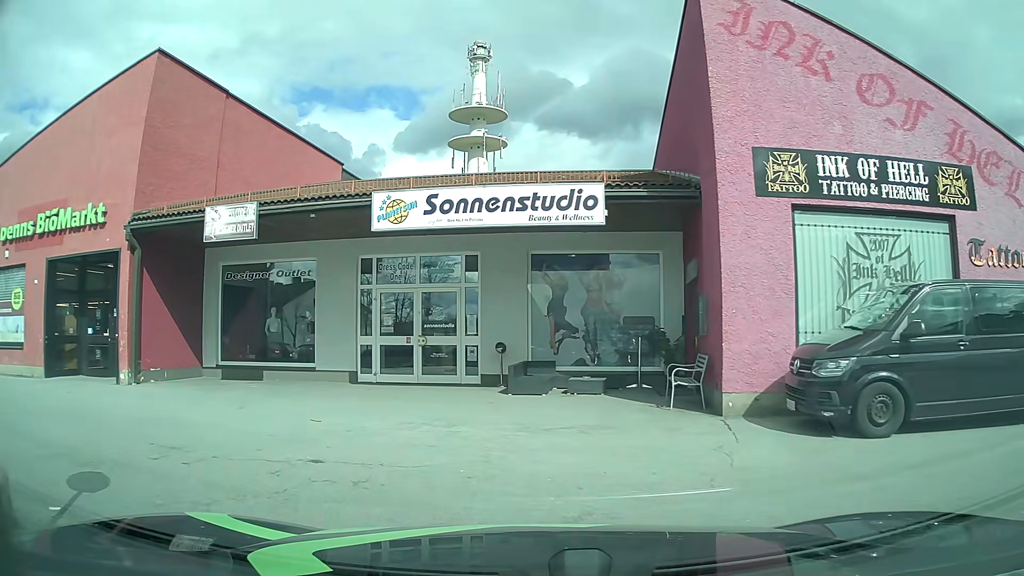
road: service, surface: asphalt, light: Day
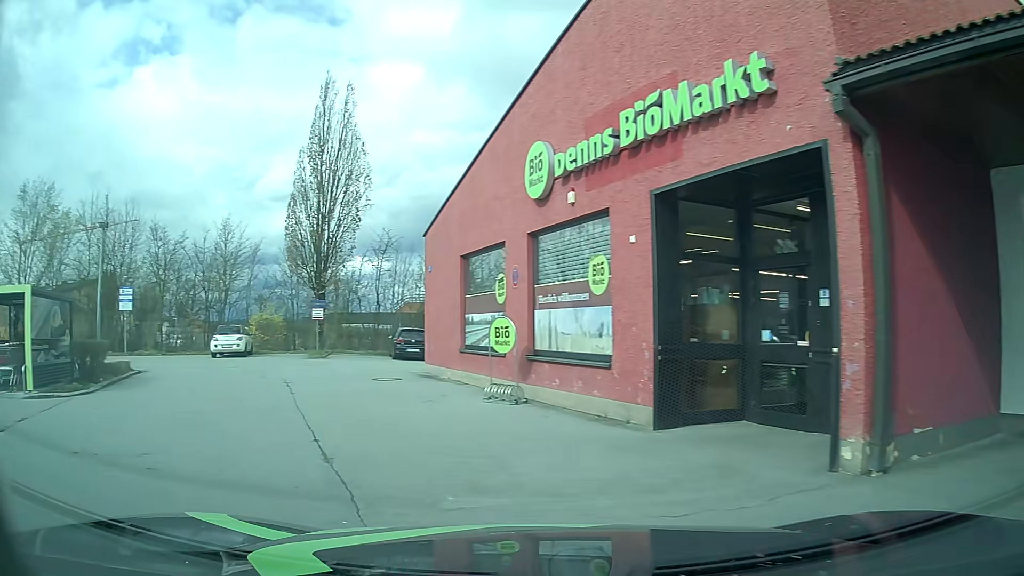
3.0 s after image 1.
(-4.4, +8.6) m; -60°
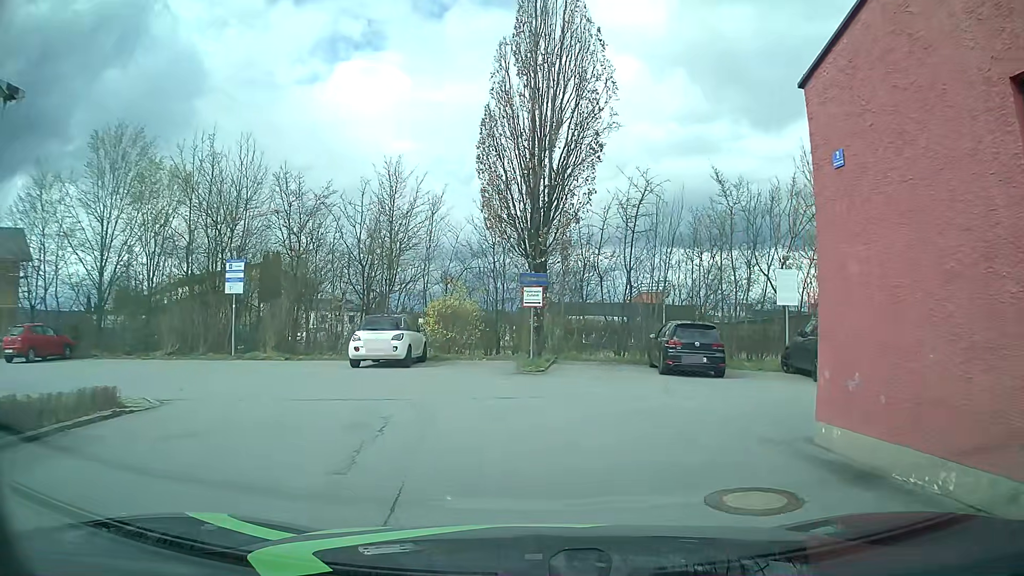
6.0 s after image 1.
(-3.2, +11.9) m; -21°
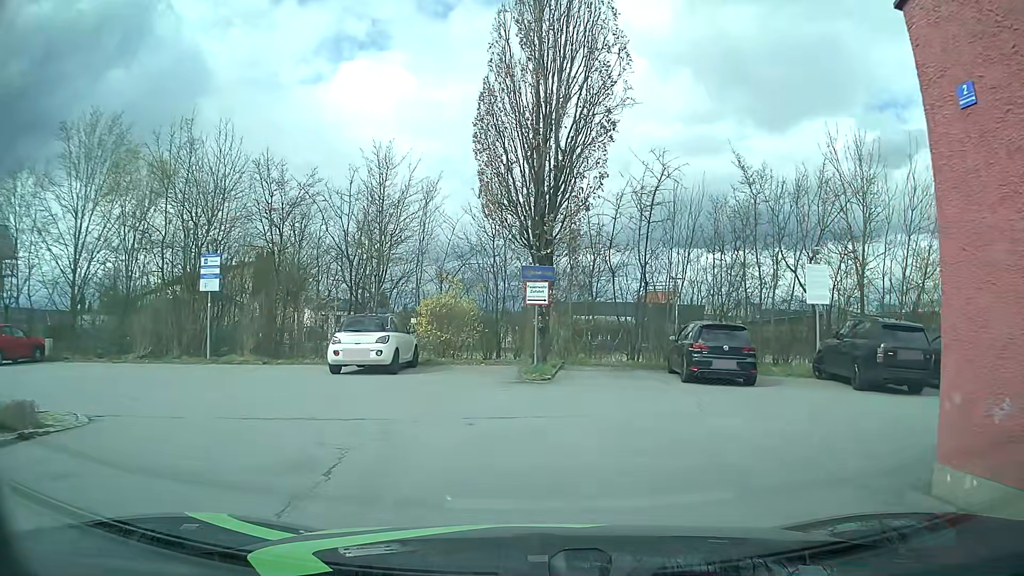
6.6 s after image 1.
(0.0, +2.2) m; +1°
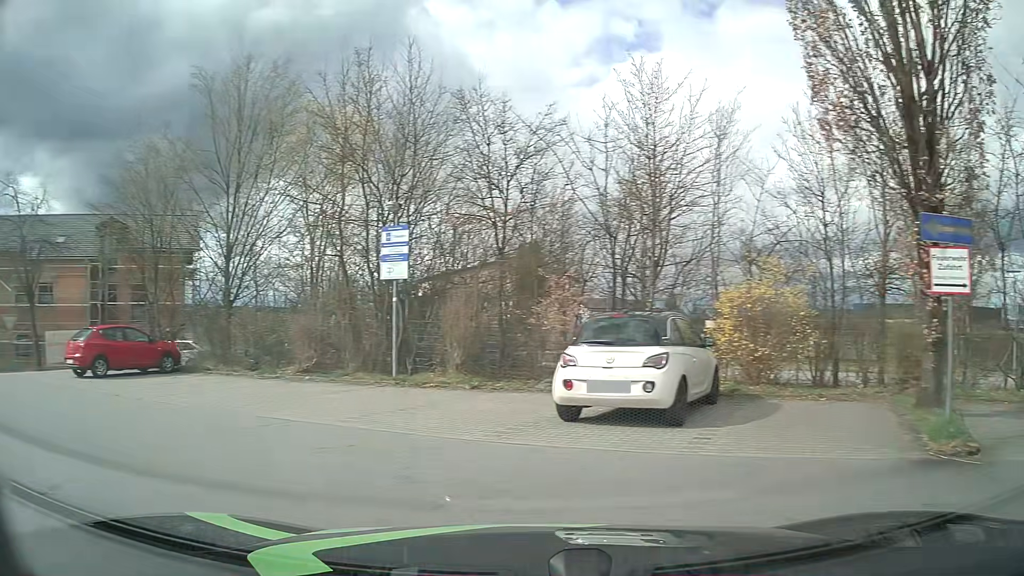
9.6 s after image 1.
(-0.6, +7.8) m; -23°
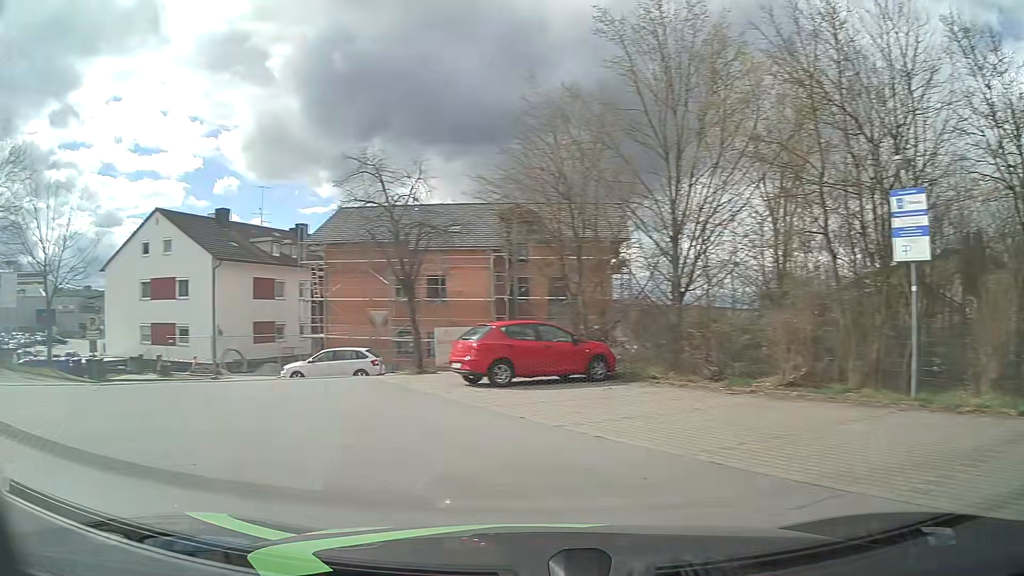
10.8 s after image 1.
(-1.5, +4.3) m; -37°
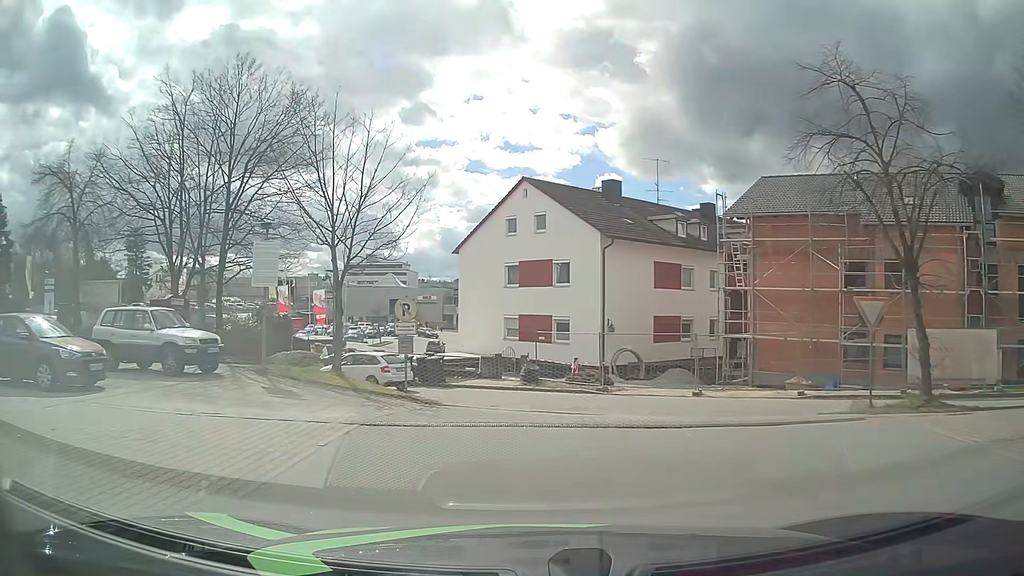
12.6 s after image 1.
(-2.9, +8.1) m; -32°
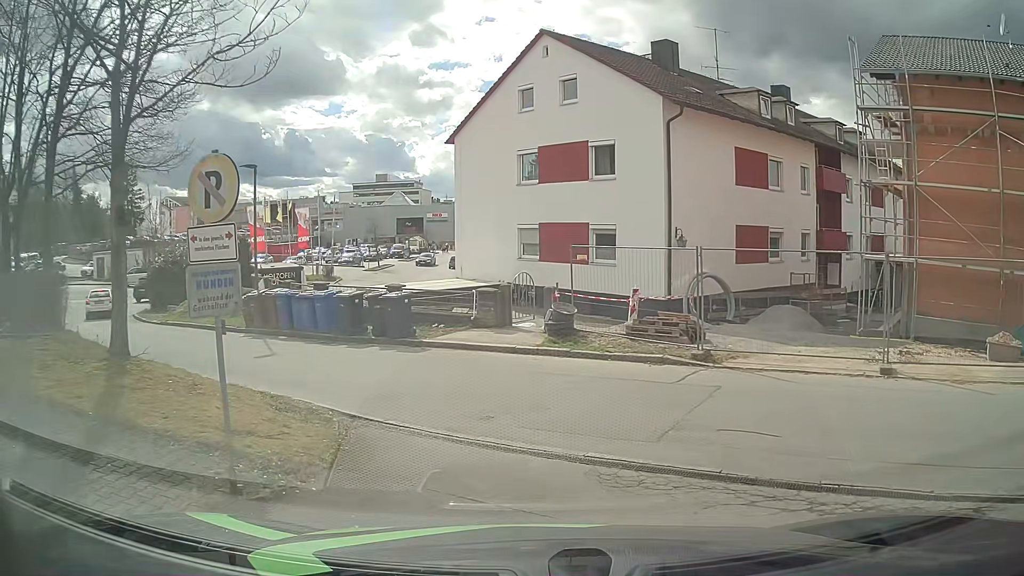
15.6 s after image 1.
(-0.2, +11.0) m; 0°
